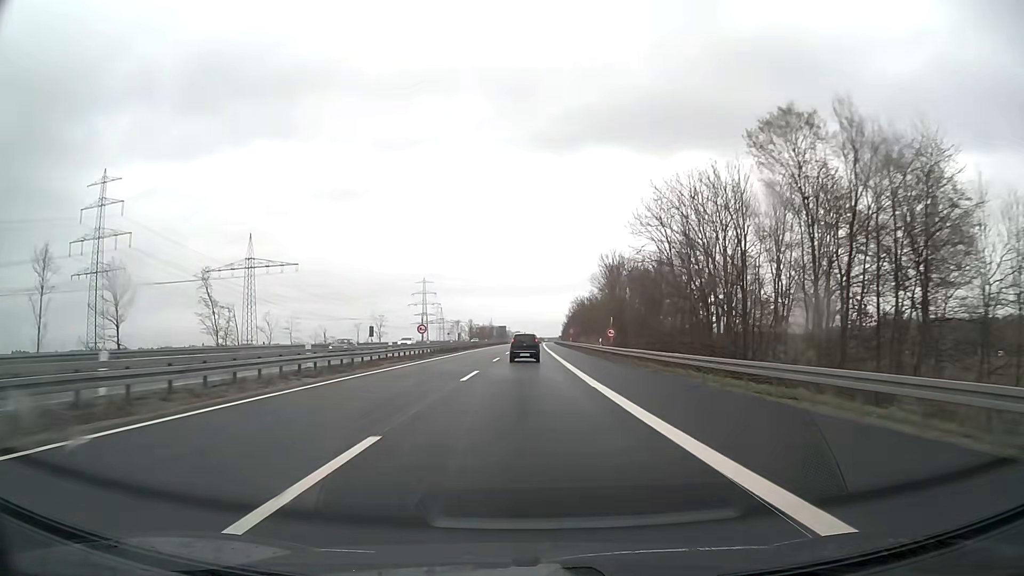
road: motorway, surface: asphalt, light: Day
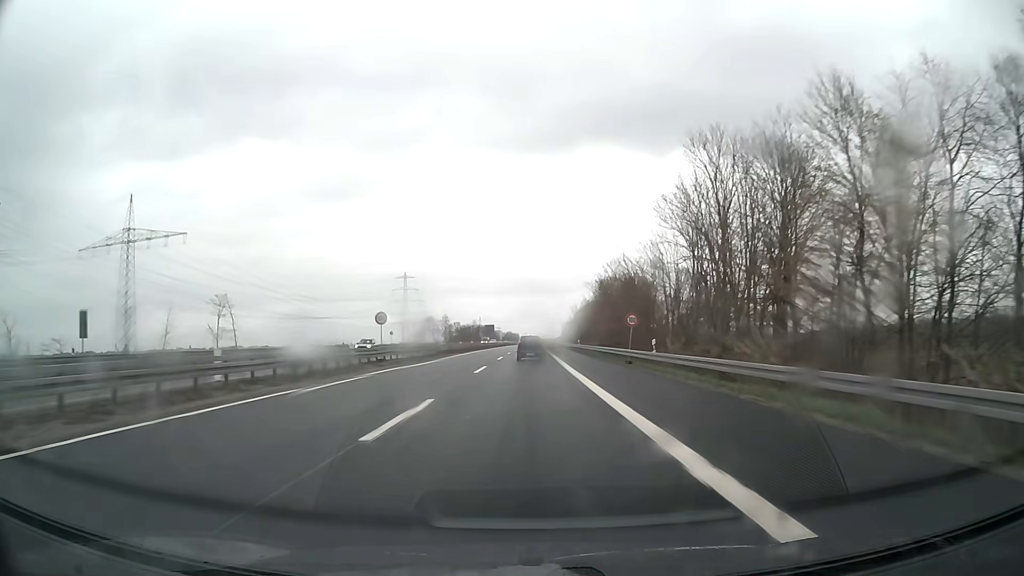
(+0.3, +66.9) m; +1°
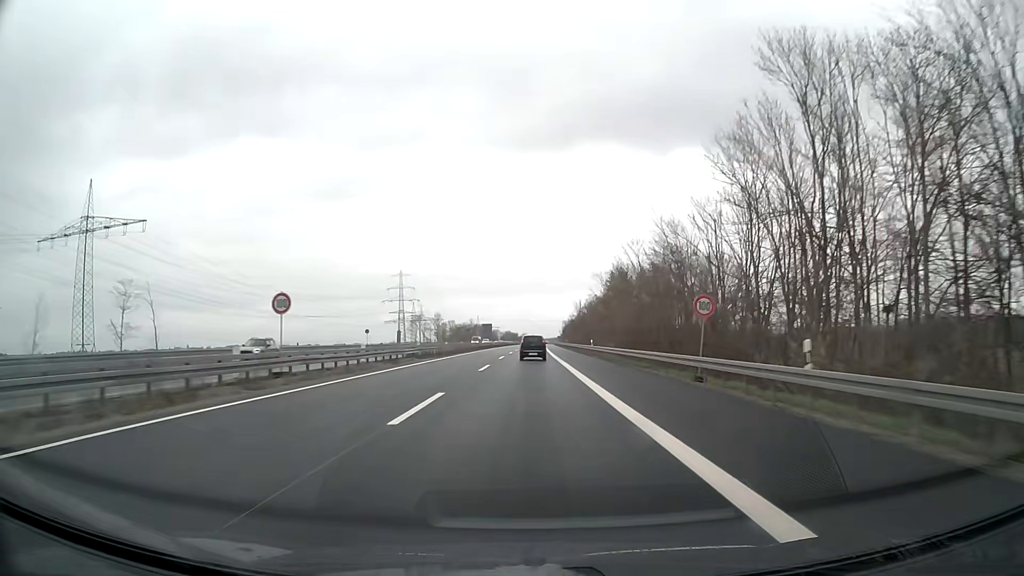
(0.0, +16.6) m; 0°
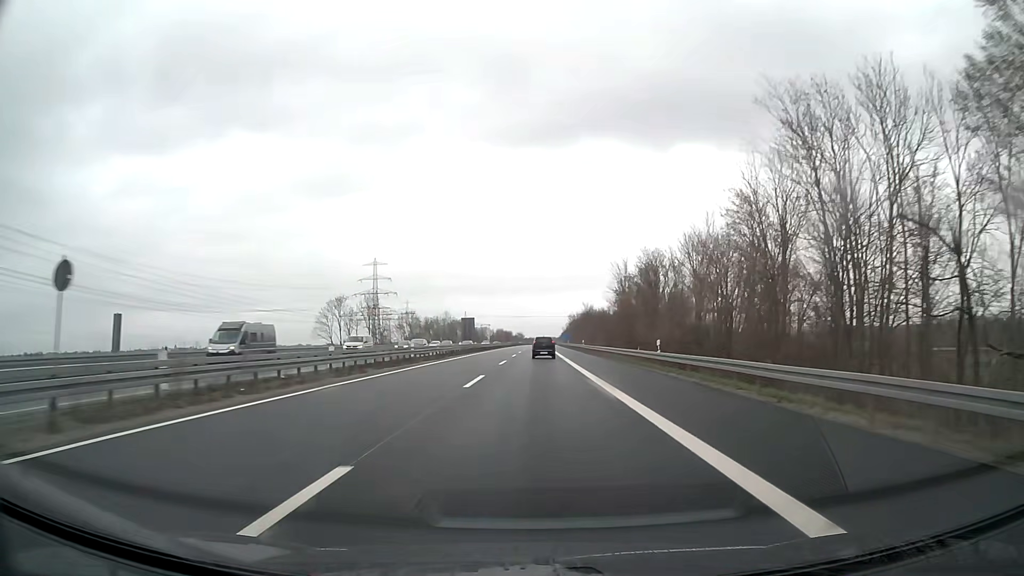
(+0.5, +82.6) m; 0°
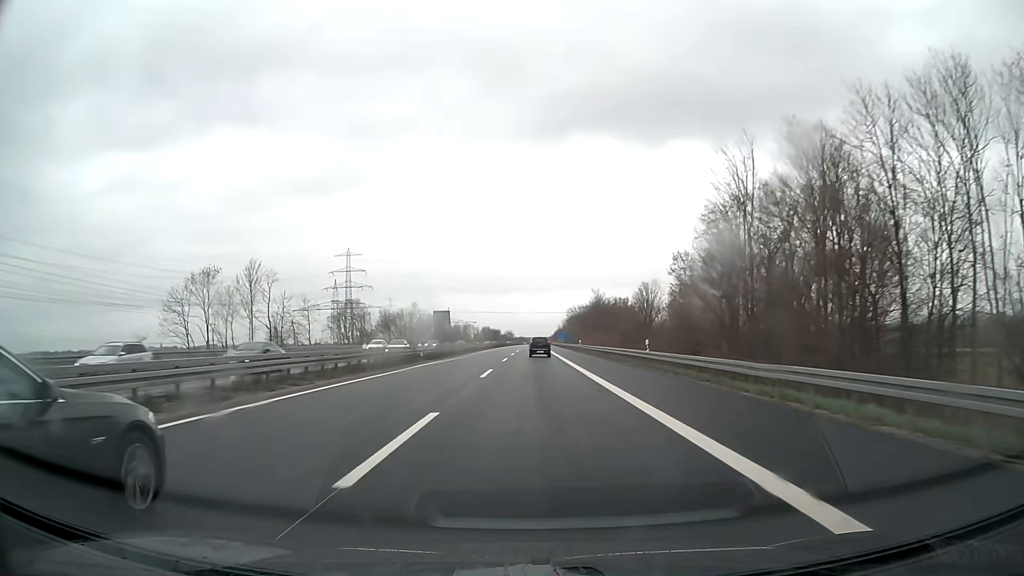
(+0.2, +49.4) m; +1°
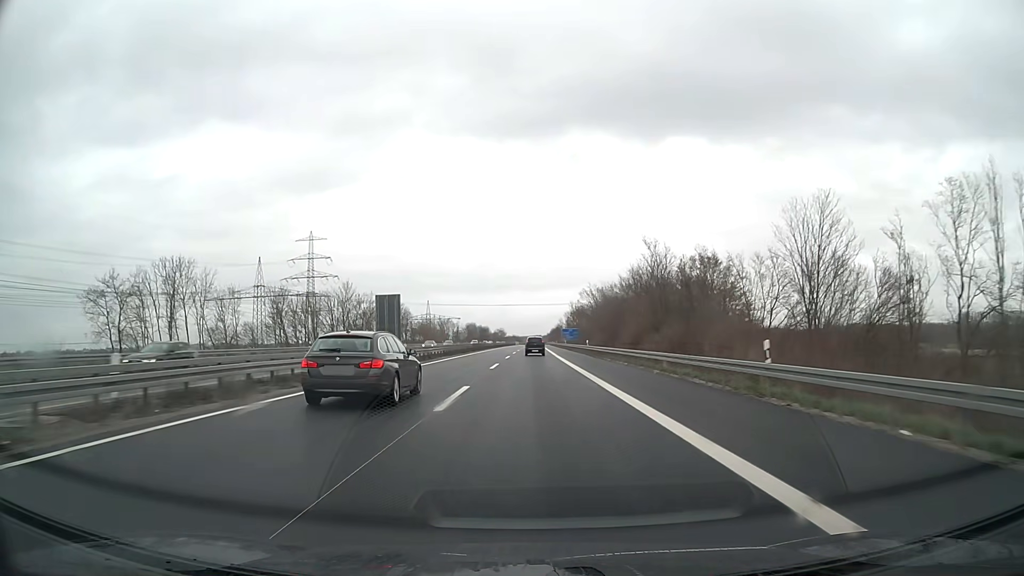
(+0.2, +65.9) m; 0°
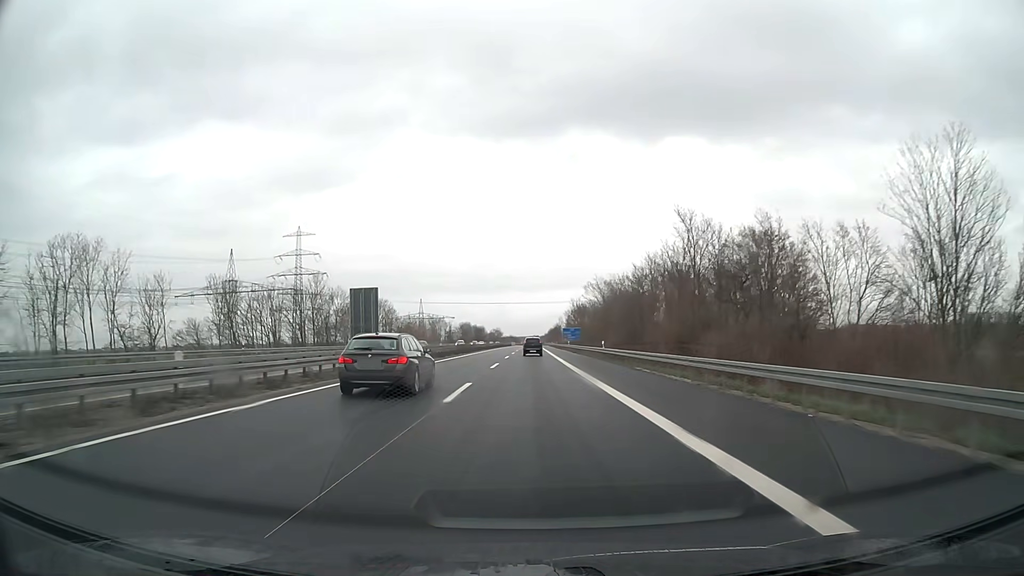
(0.0, +16.5) m; 0°
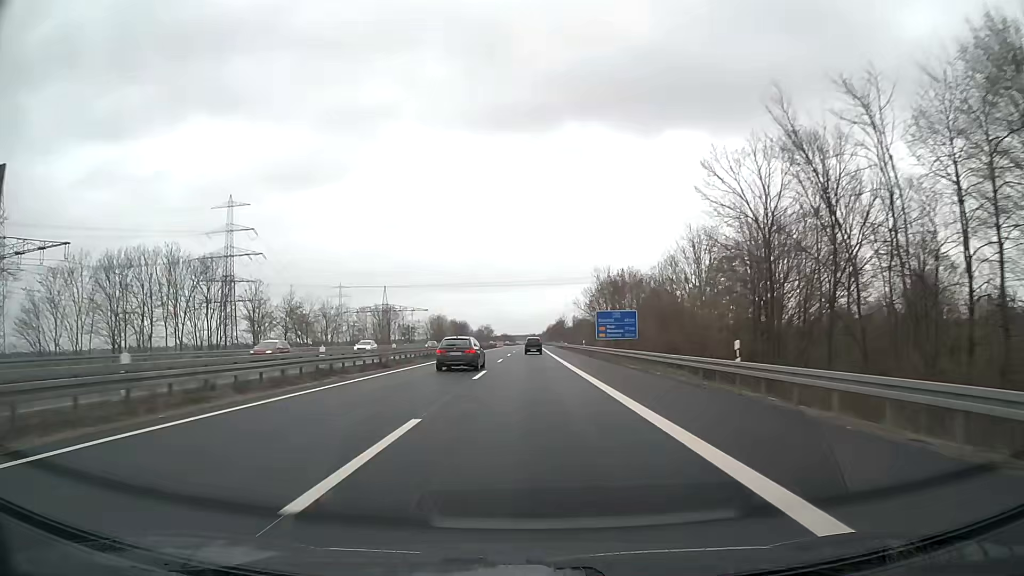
(+0.4, +82.5) m; 0°
(0, +10) (0, +20) (0, +30) (0, +40) (0, +50) (0, +60) (0, +70) (0, +80) (0, +90) (0, +100) m
